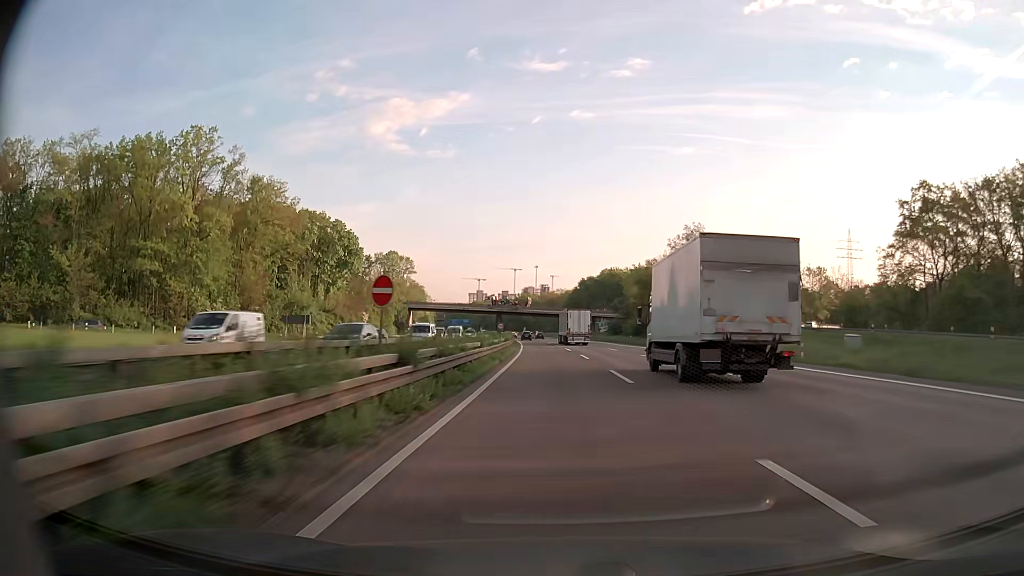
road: motorway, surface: asphalt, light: Day
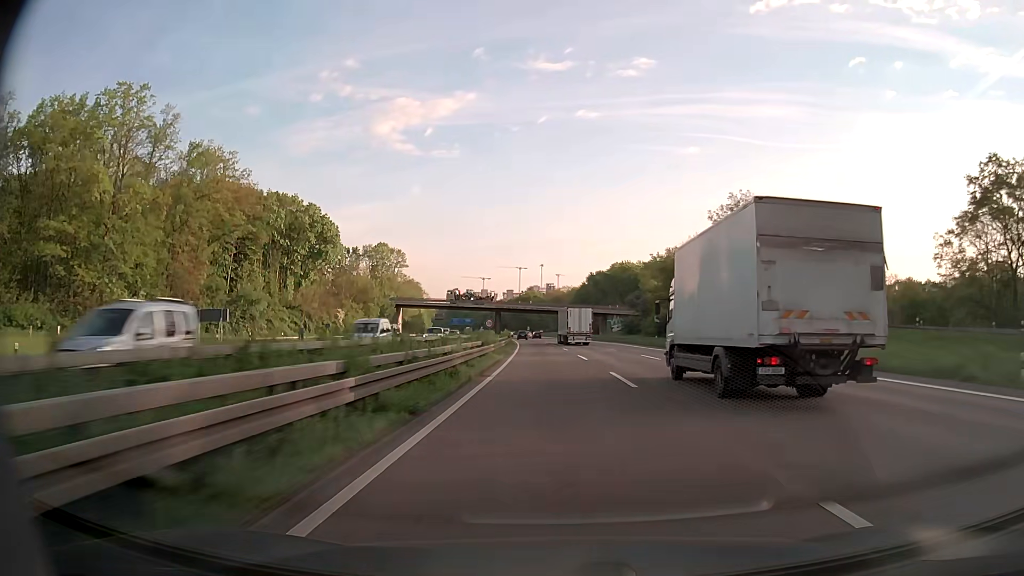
(0.0, +19.1) m; 0°
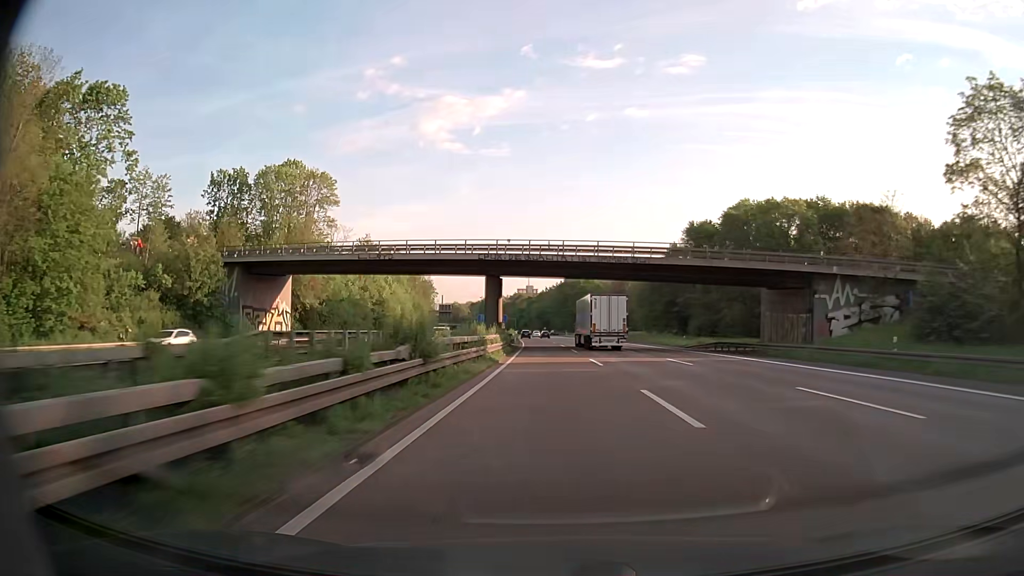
(-3.3, +95.0) m; -4°
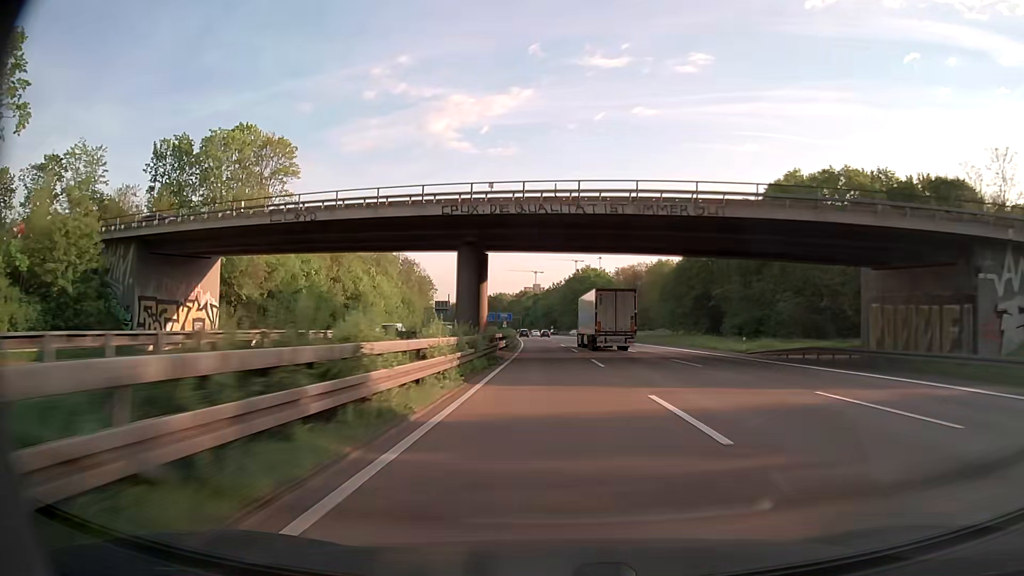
(-0.1, +18.9) m; -1°
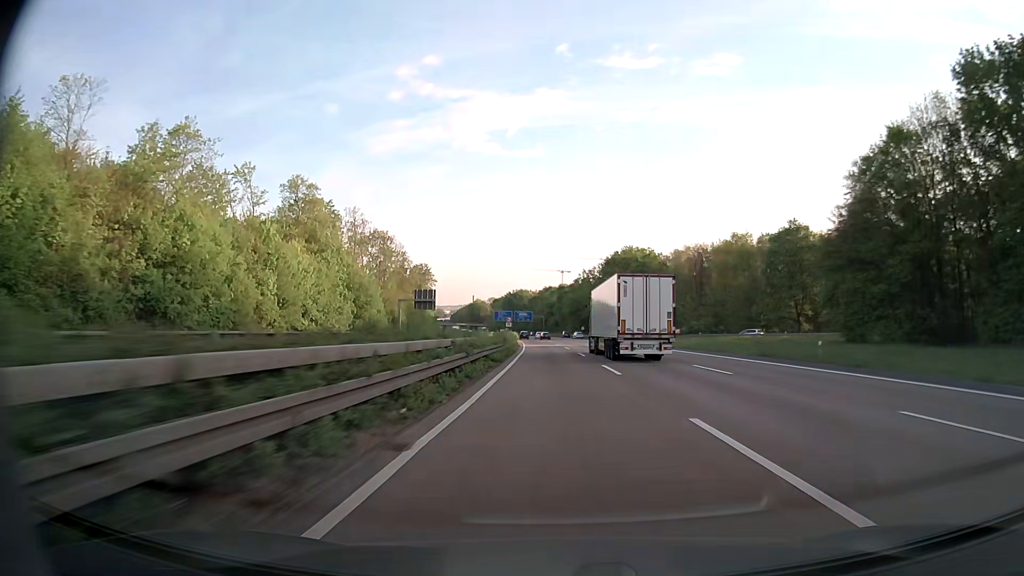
(-1.1, +56.5) m; -2°
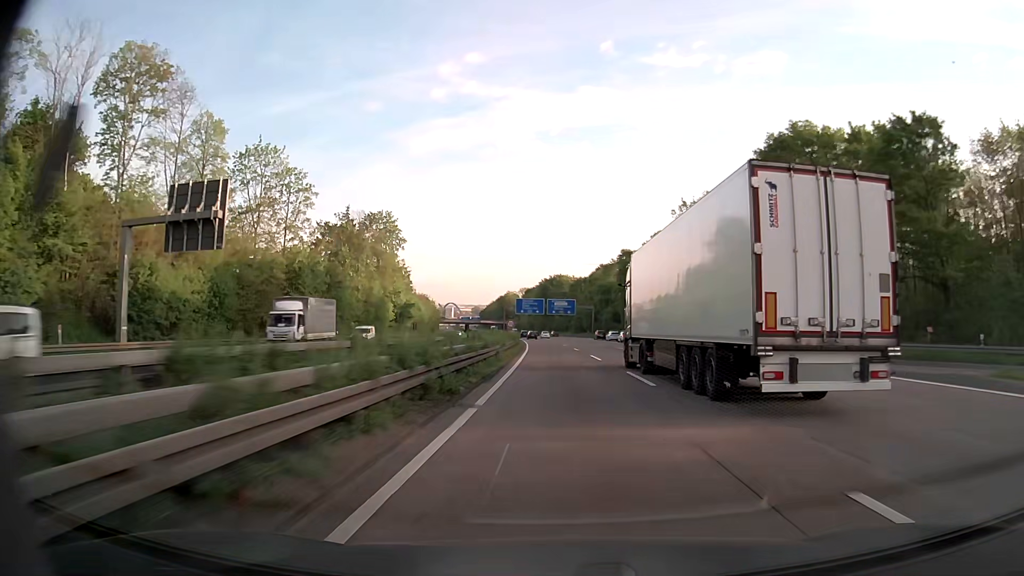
(-3.0, +93.4) m; -4°
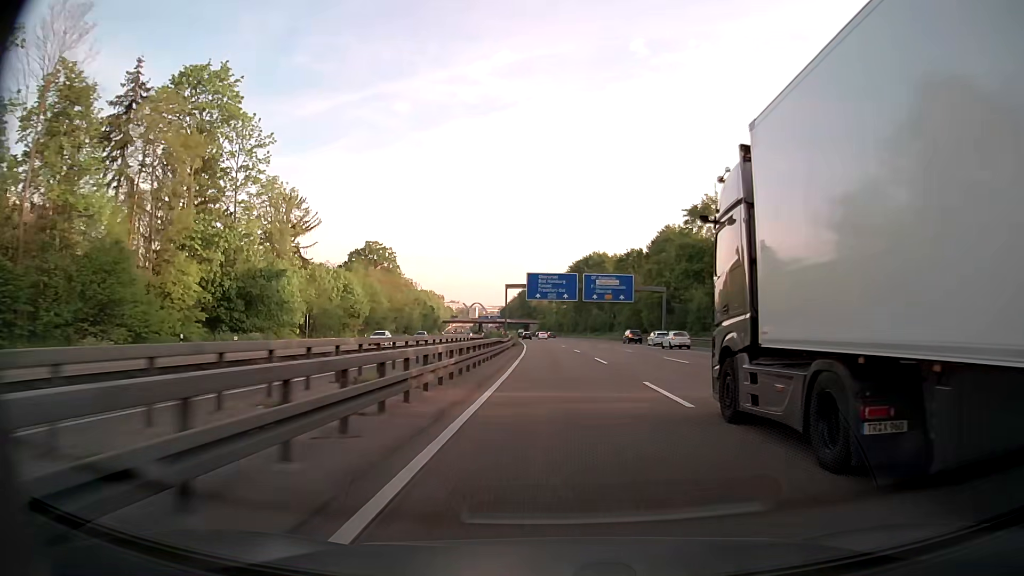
(-1.7, +74.0) m; -3°
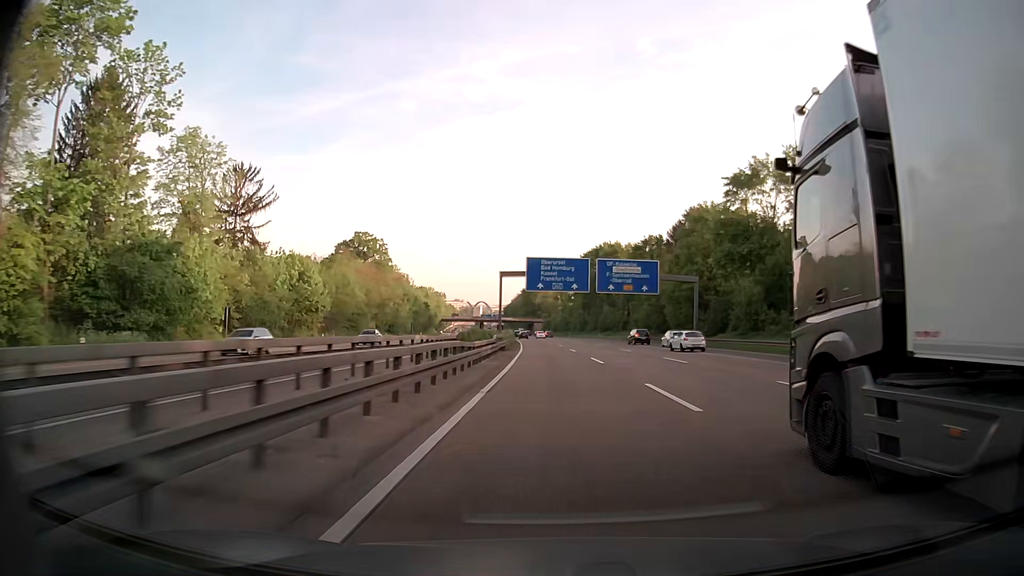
(-0.1, +18.4) m; -1°
(0, +10) (0, +20) (0, +30) (0, +40) (-1, +50) (-1, +60) (-2, +70) (-2, +80) (-3, +90) (-3, +100) m
